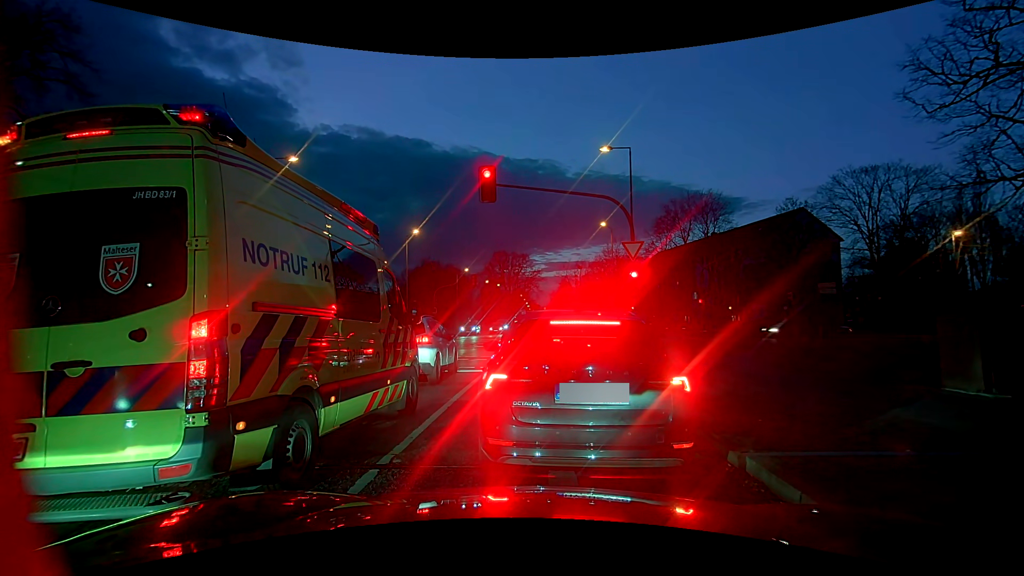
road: tertiary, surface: asphalt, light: Dusk
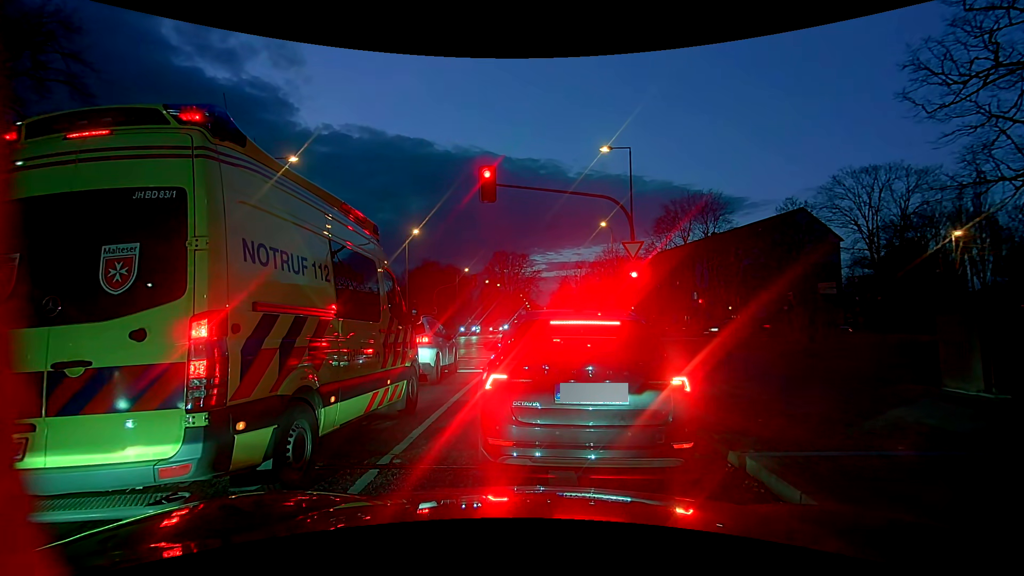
(0.0, 0.0) m; 0°
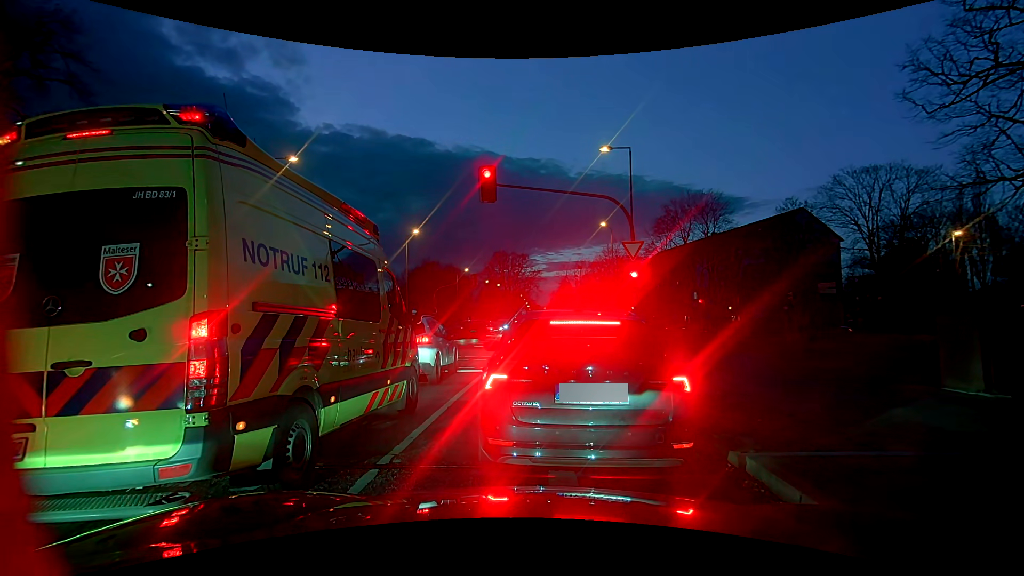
(0.0, 0.0) m; 0°
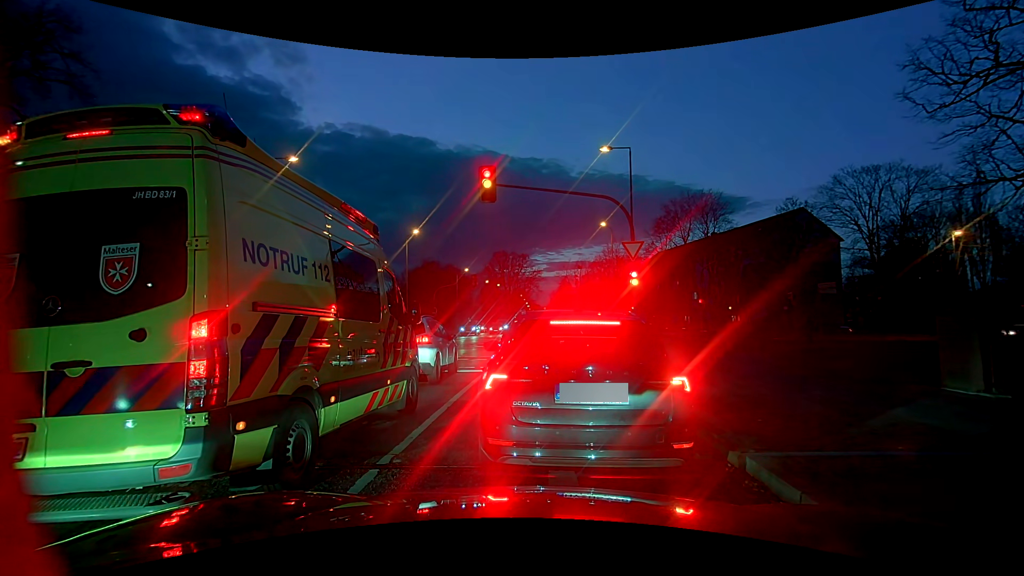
(0.0, 0.0) m; 0°
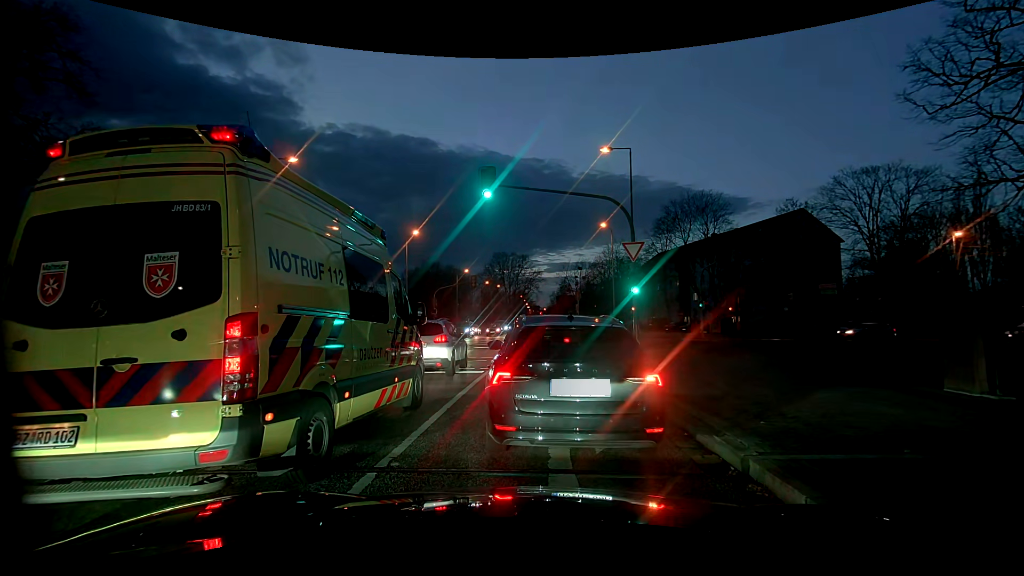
(0.0, 0.0) m; 0°
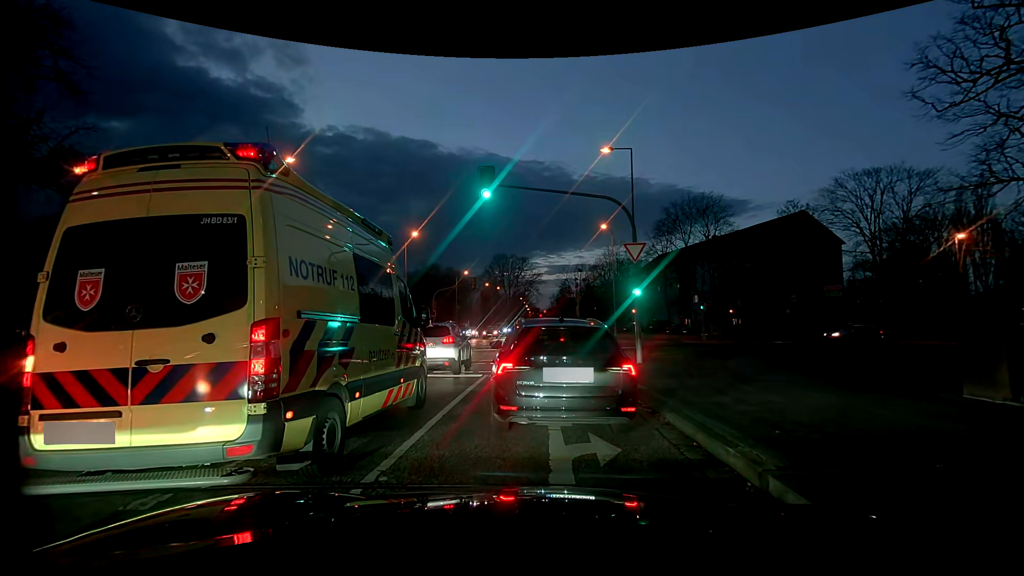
(0.0, +0.4) m; 0°
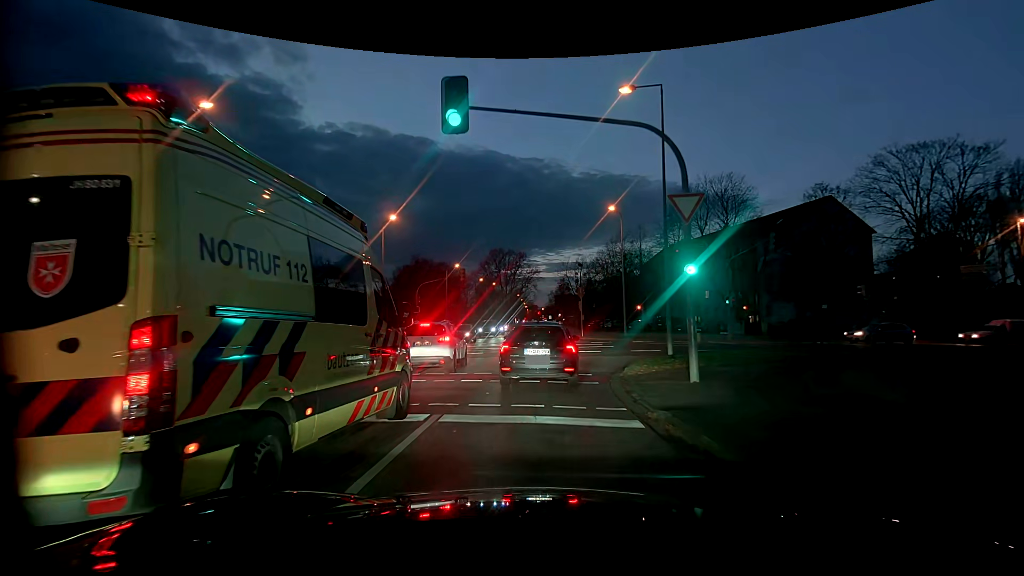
(-0.1, +7.2) m; -1°
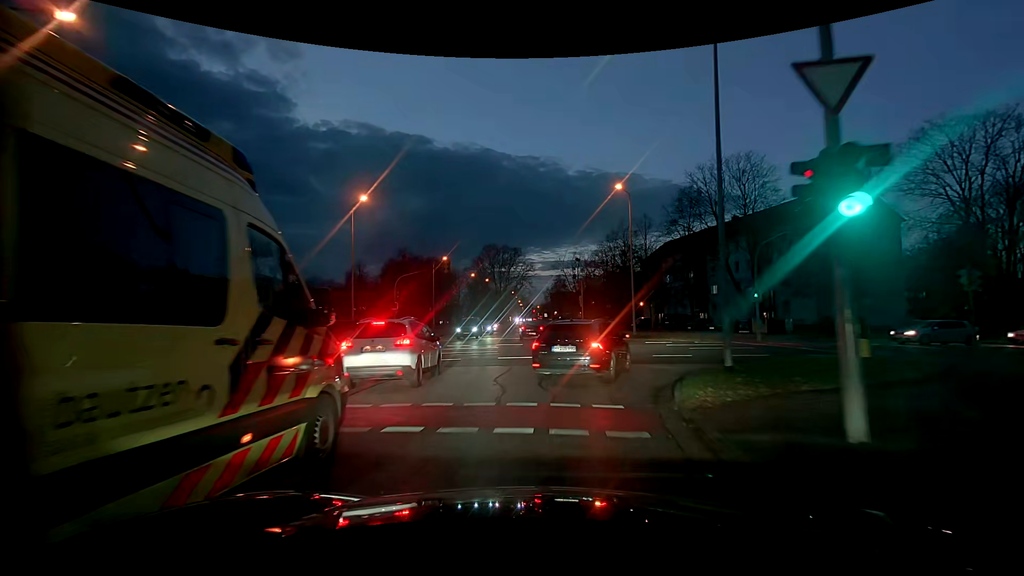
(0.0, +6.1) m; 0°
(0, +10) (0, +20) (-1, +30) (-1, +40) (-2, +50) (-2, +60) (-2, +70) (-2, +80) (-2, +90) (-2, +100) m
